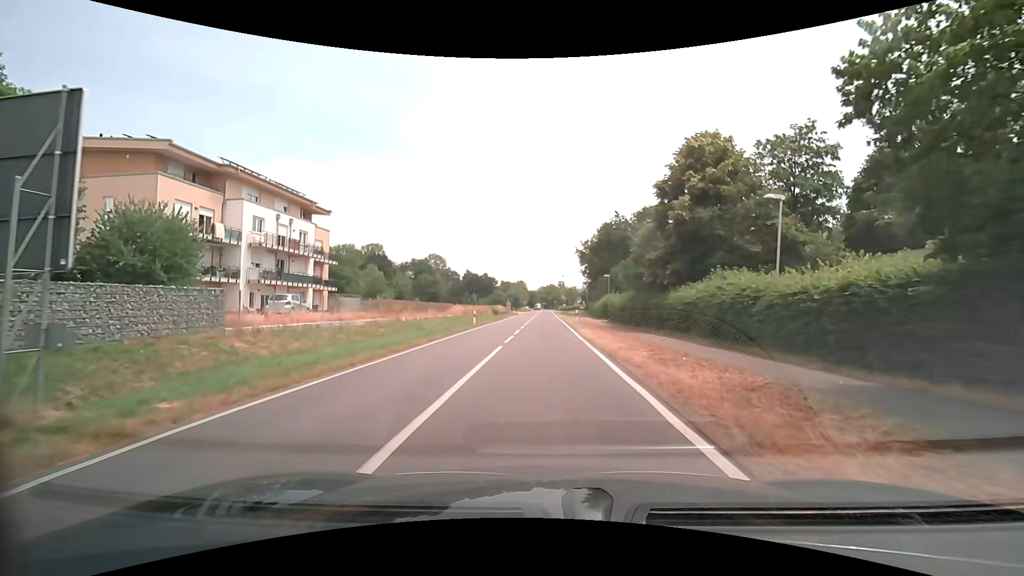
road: secondary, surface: asphalt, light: Day
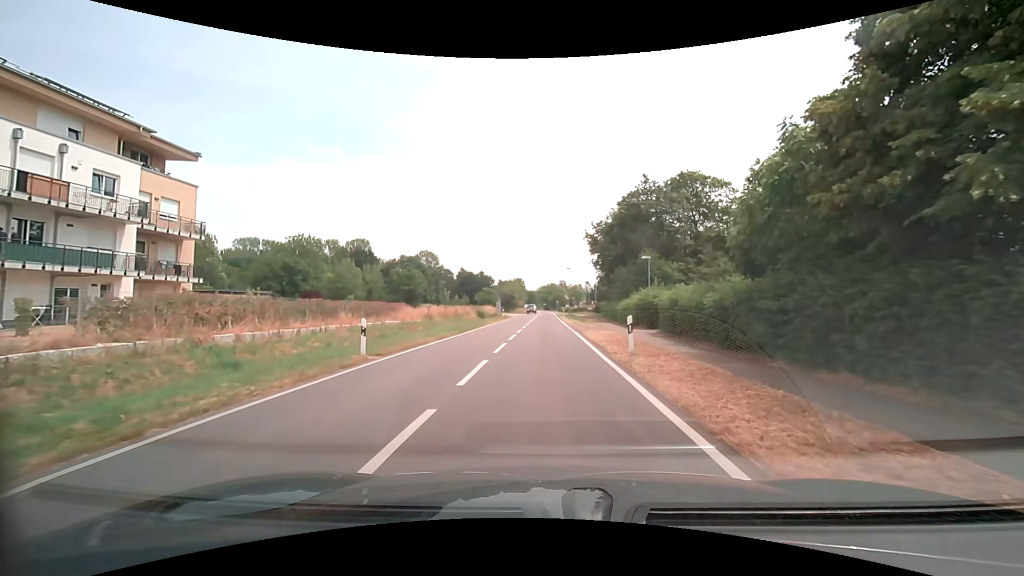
(+0.2, +22.3) m; 0°
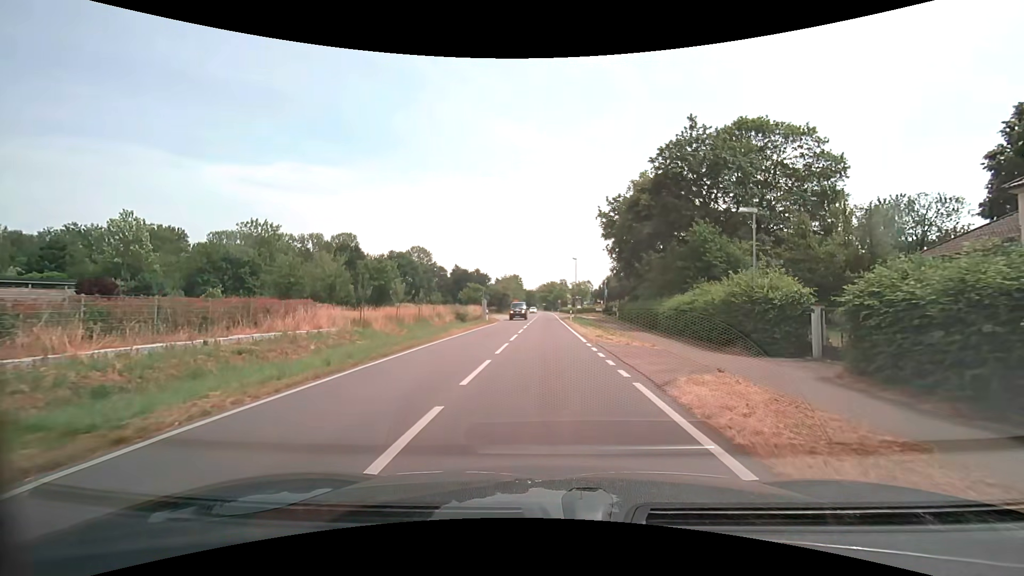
(0.0, +17.8) m; +1°
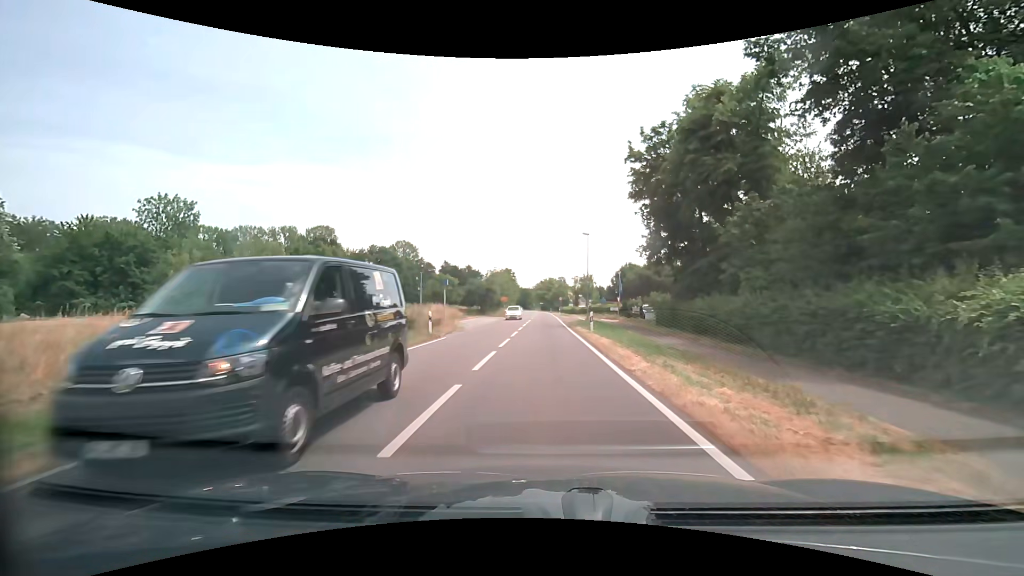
(-0.1, +22.3) m; 0°
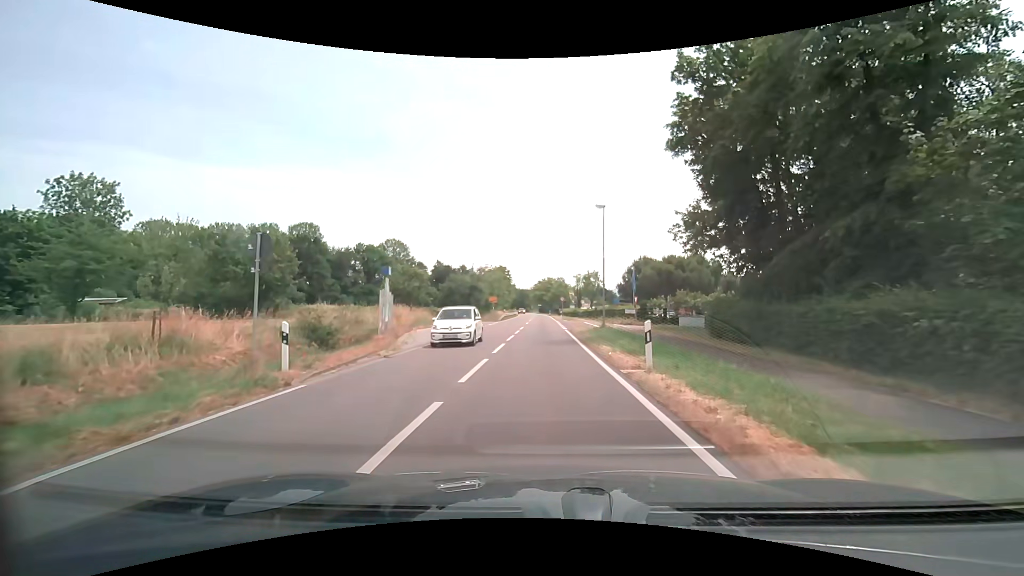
(+0.1, +13.3) m; 0°
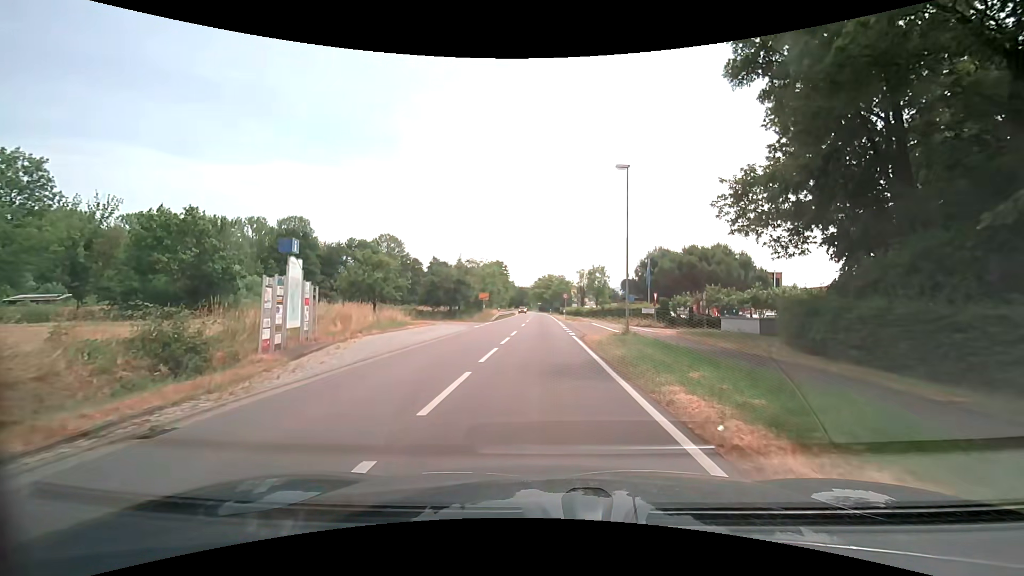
(0.0, +8.9) m; 0°
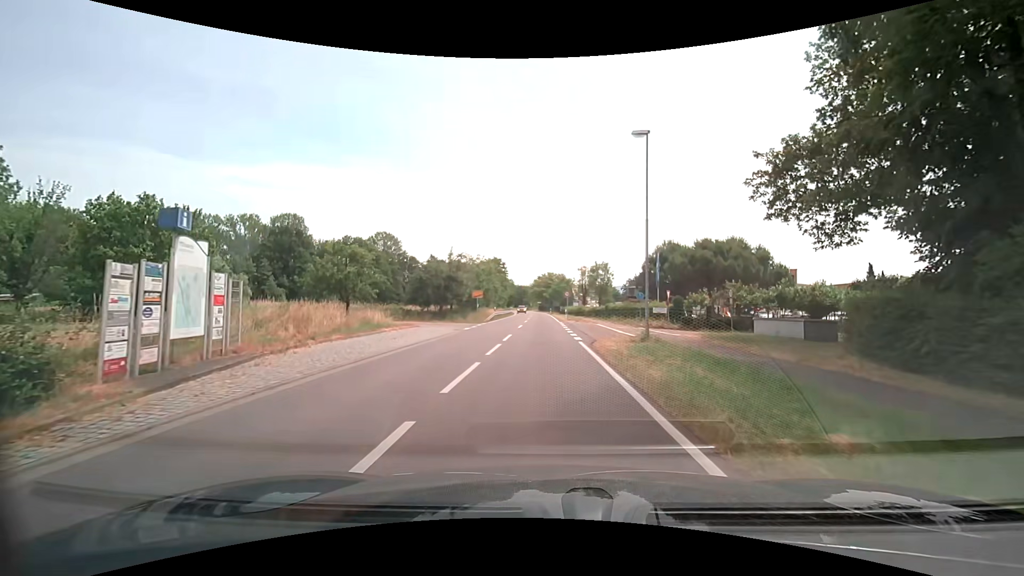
(0.0, +4.5) m; 0°
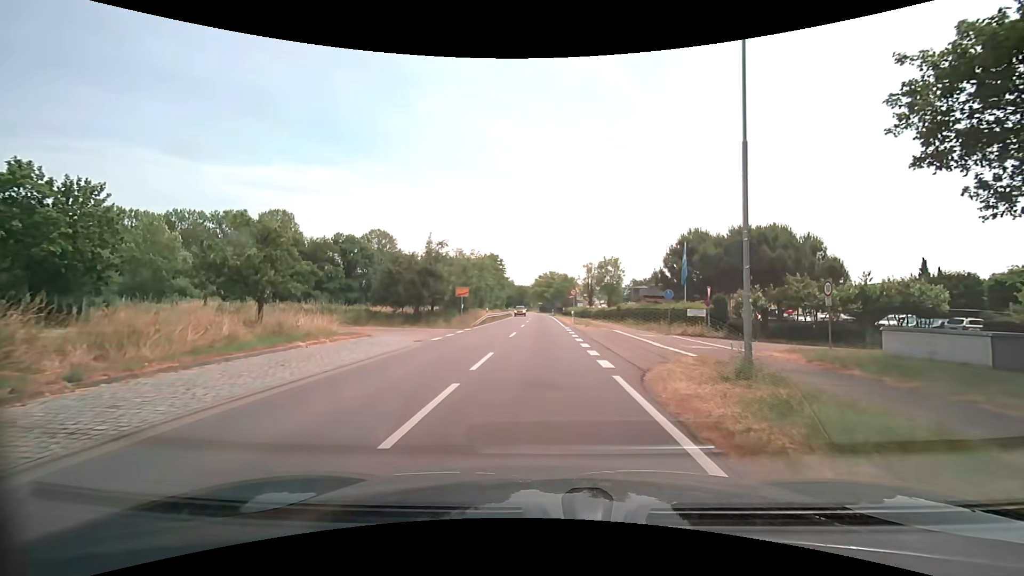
(0.0, +9.0) m; 0°
(0, +10) (0, +20) (0, +30) (0, +40) (0, +50) (0, +60) (0, +70) (-1, +80) (-1, +90) (-1, +100) m
